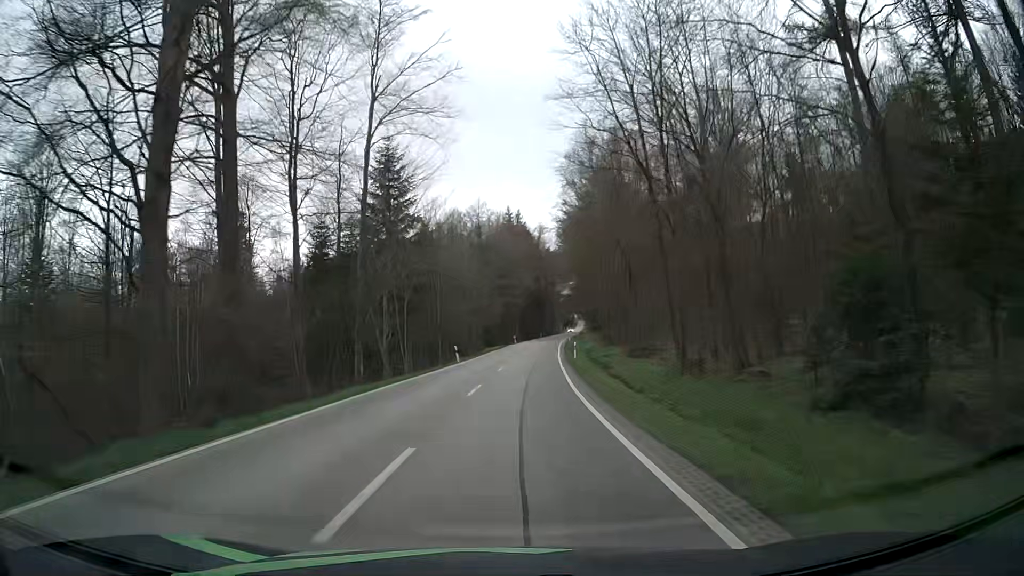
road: secondary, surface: asphalt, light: Day
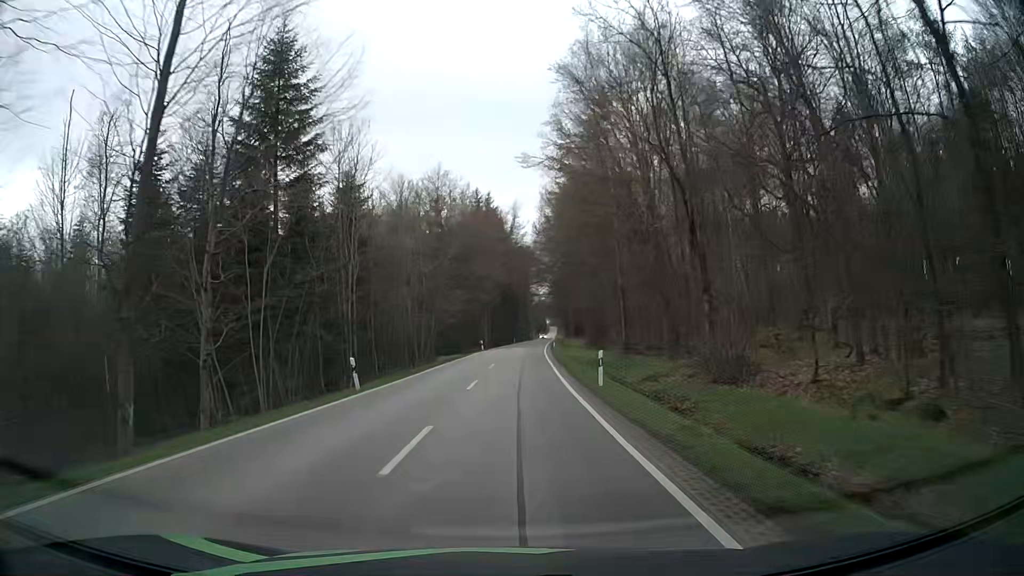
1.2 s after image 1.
(+0.5, +21.7) m; +2°
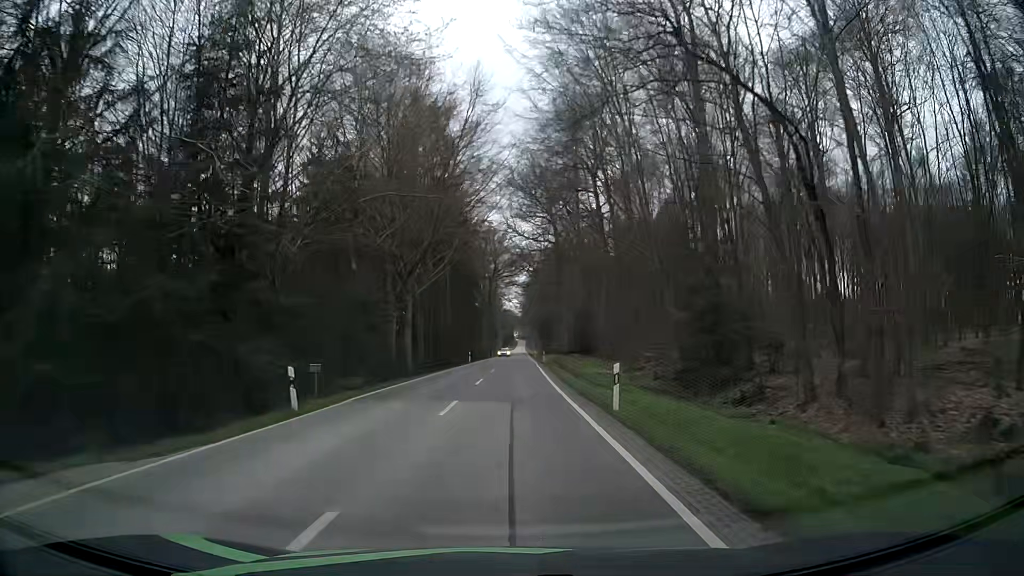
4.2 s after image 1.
(+2.1, +52.9) m; +3°
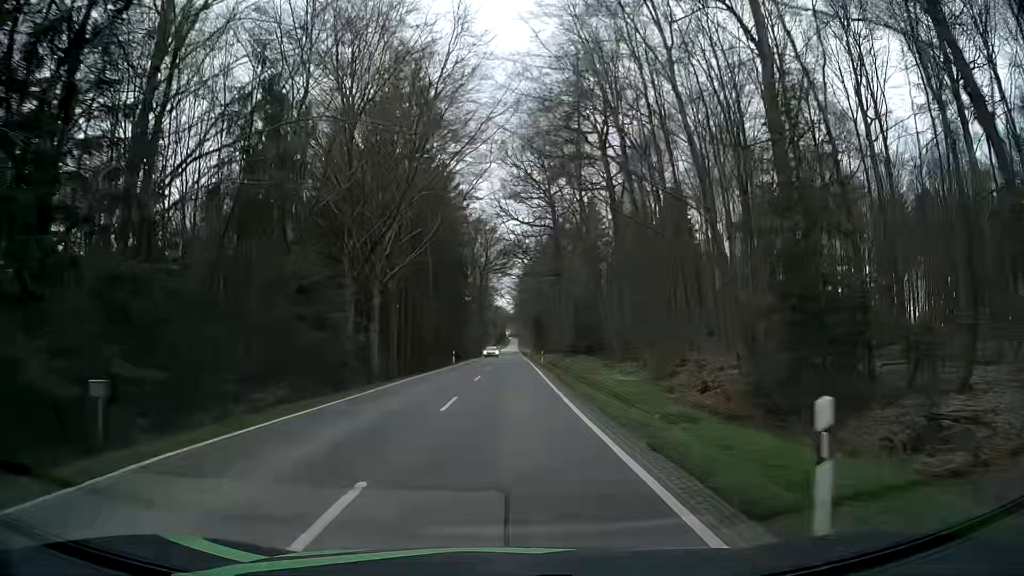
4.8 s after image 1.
(+0.1, +10.3) m; +2°
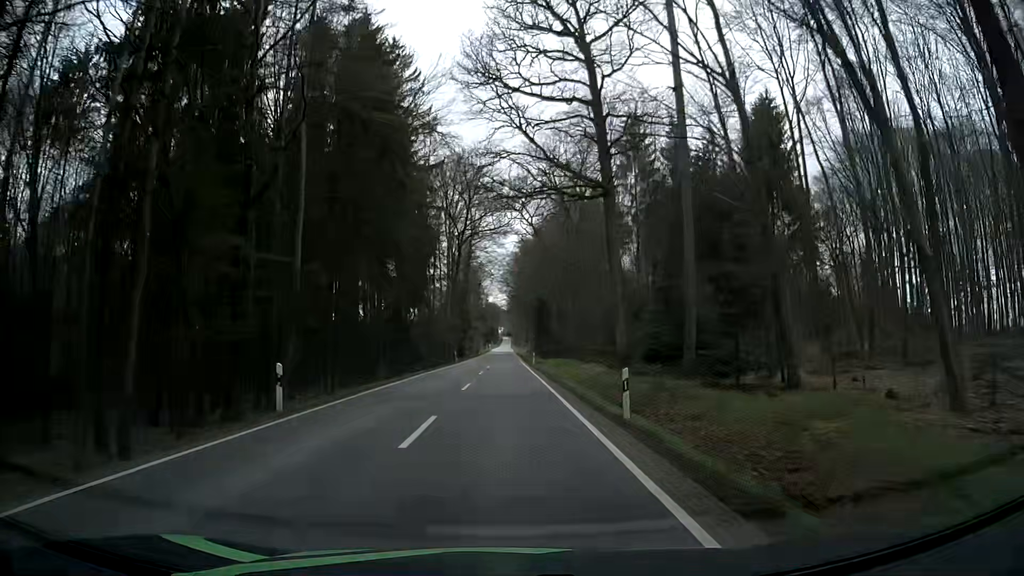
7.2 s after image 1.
(+0.1, +41.2) m; +1°
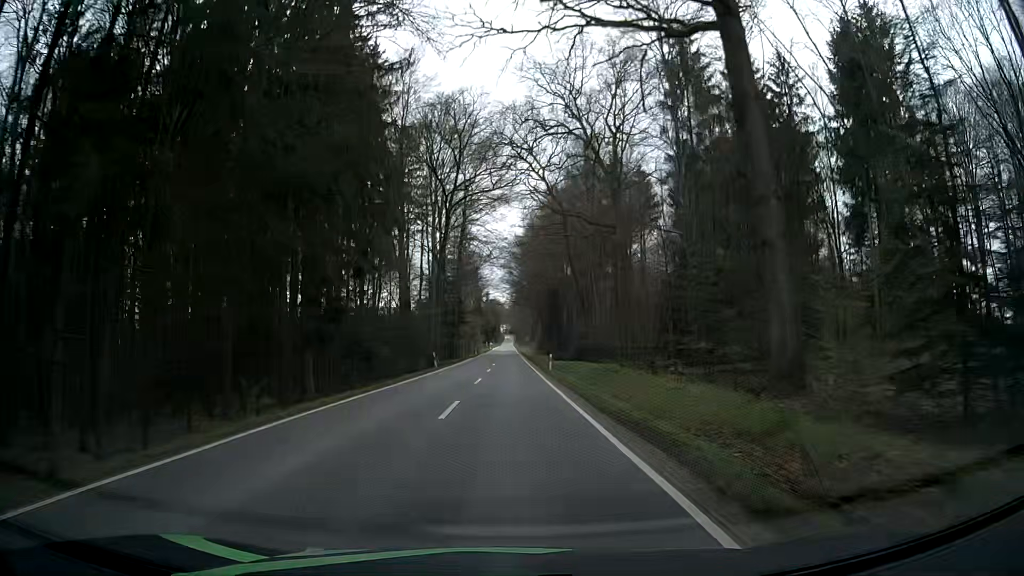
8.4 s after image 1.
(-0.2, +20.7) m; -1°
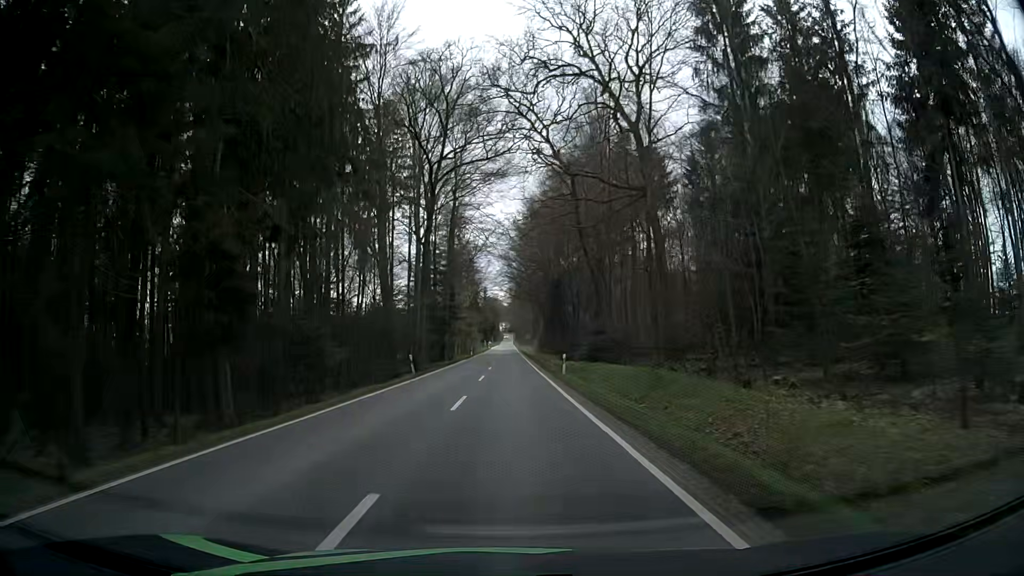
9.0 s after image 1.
(+0.1, +10.4) m; 0°
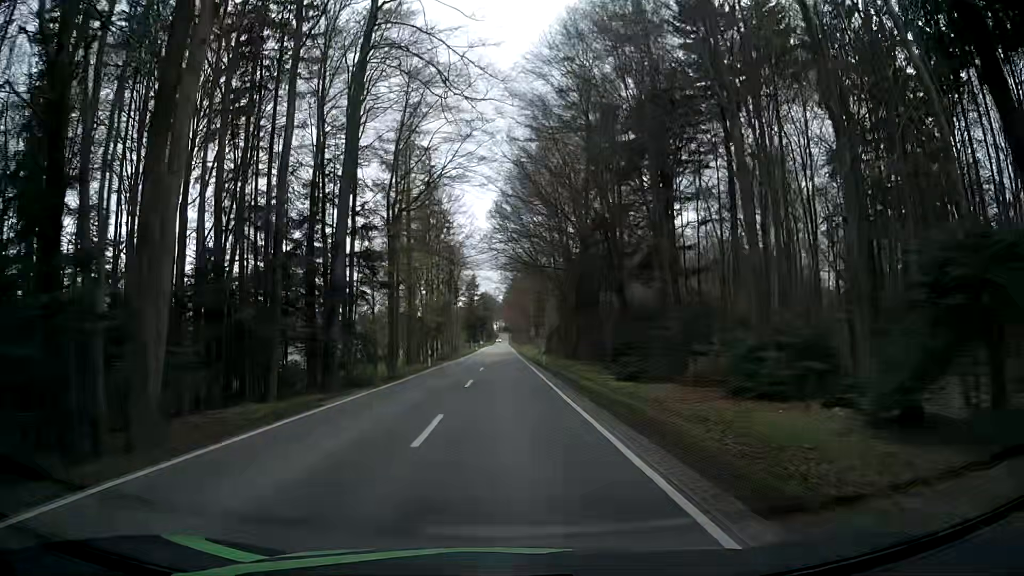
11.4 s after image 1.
(+0.2, +41.6) m; +1°
(0, +10) (0, +20) (0, +30) (0, +40) (0, +50) (0, +60) (-1, +70) (-1, +80) (-1, +90) (-1, +100) m
